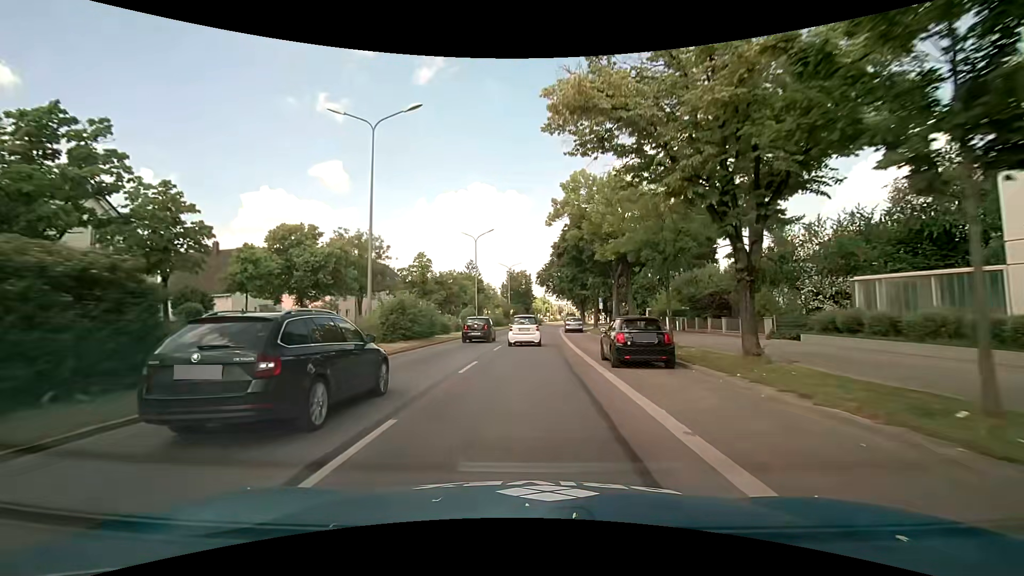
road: primary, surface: asphalt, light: Day
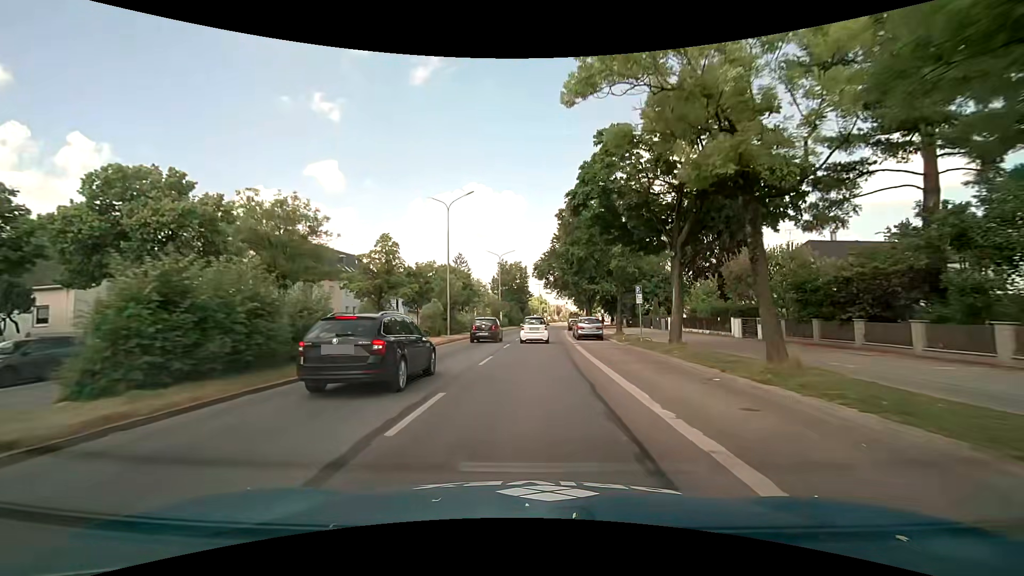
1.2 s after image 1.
(+0.1, +15.7) m; +1°
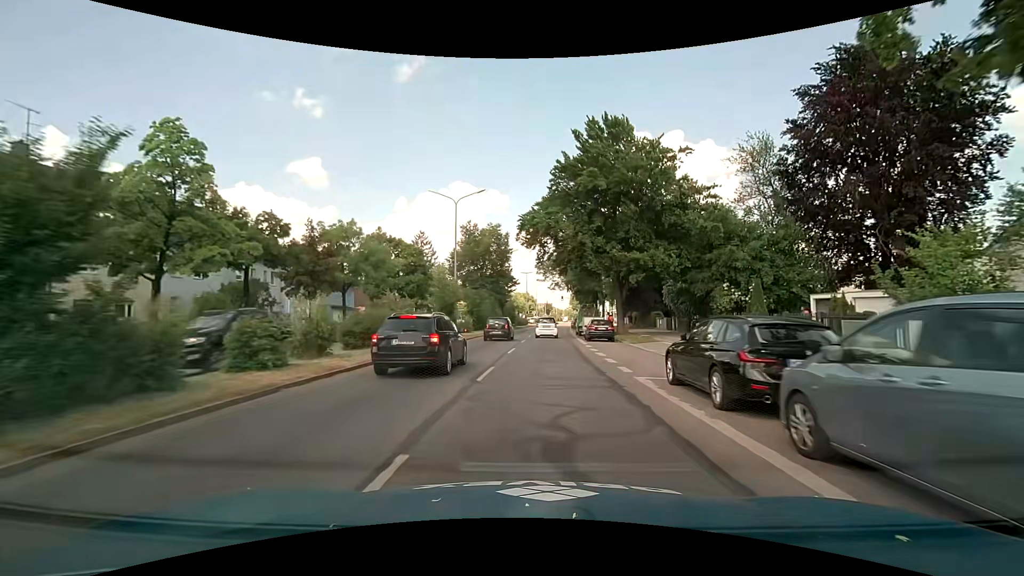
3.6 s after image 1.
(+0.3, +31.1) m; +2°
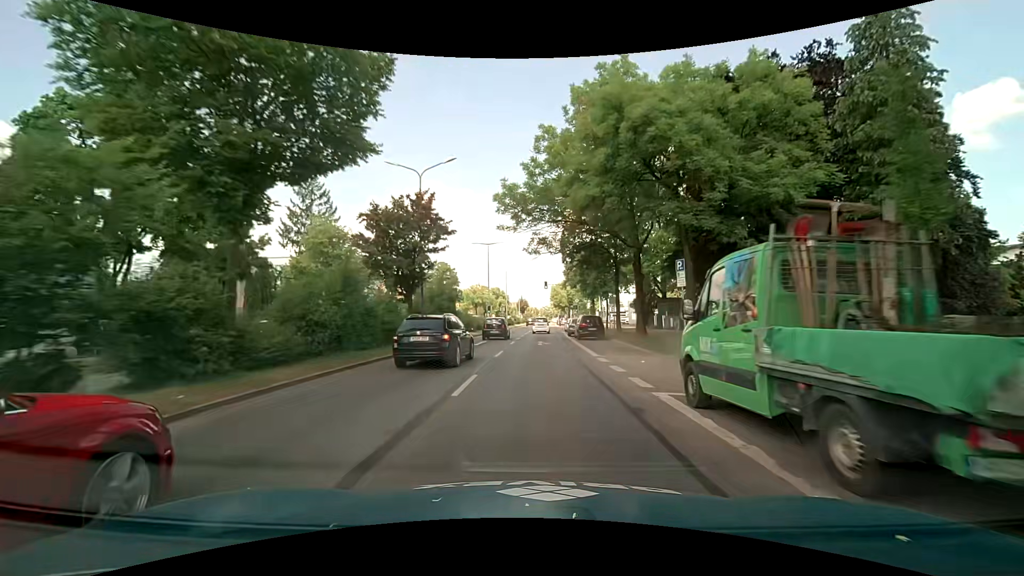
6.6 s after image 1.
(+1.3, +38.2) m; +3°
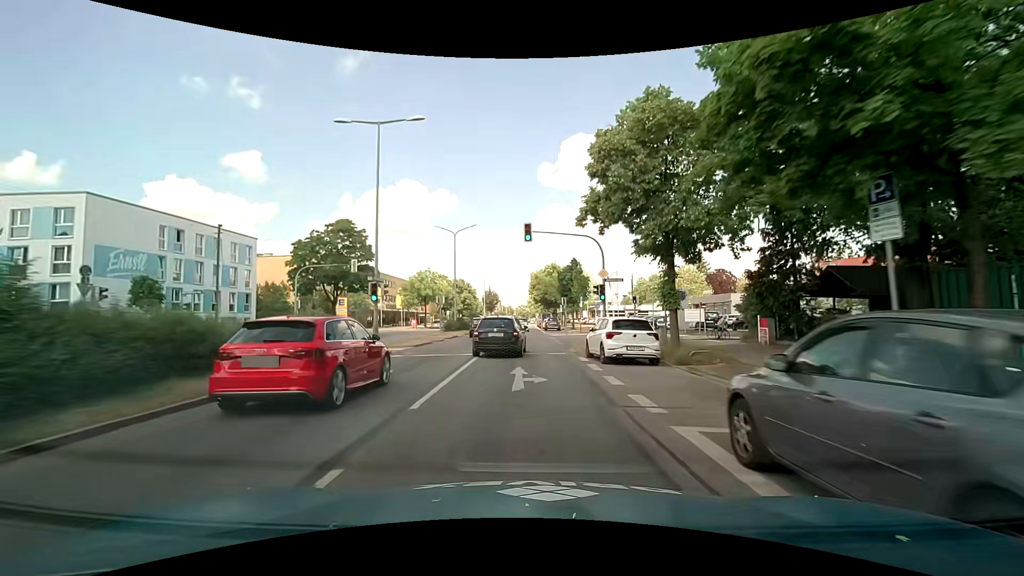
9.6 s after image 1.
(+1.1, +37.5) m; +3°
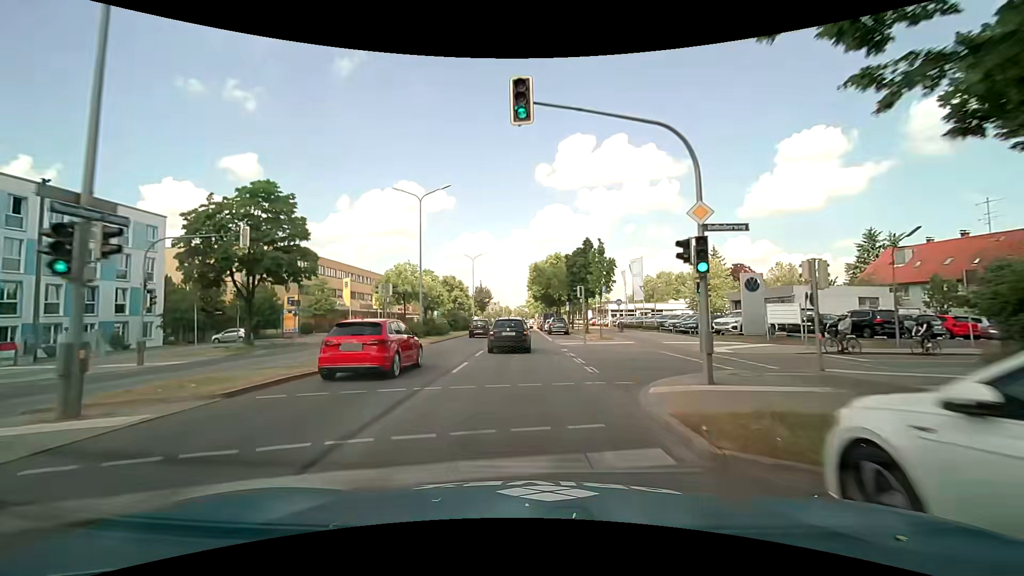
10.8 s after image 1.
(0.0, +14.8) m; 0°
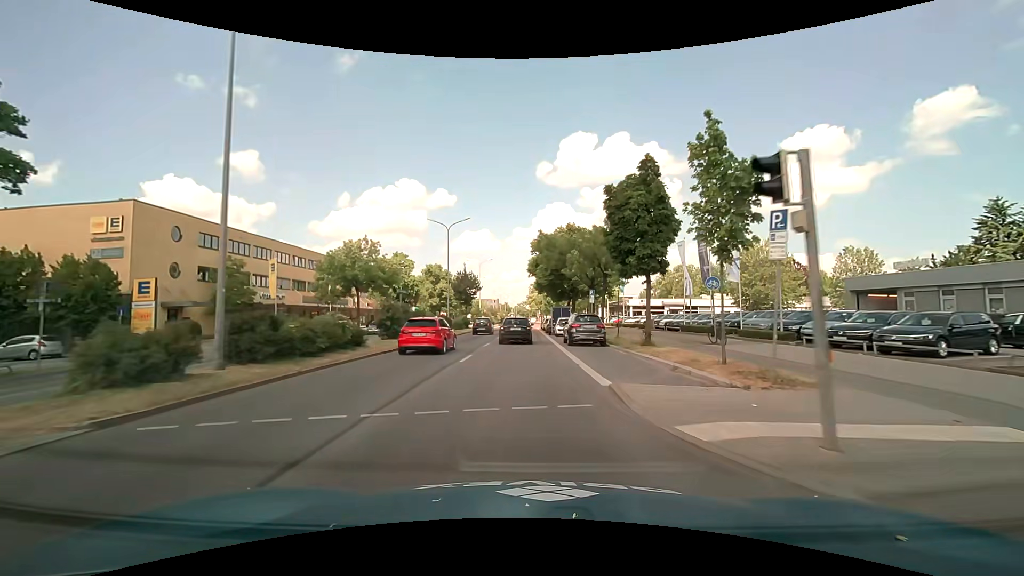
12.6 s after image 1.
(0.0, +22.0) m; 0°
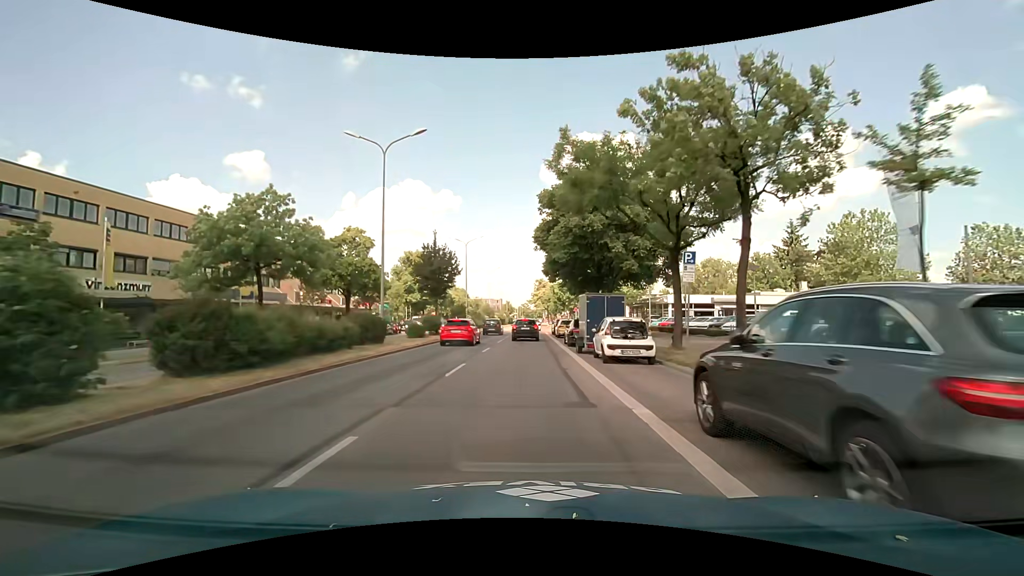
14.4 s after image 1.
(-0.1, +21.9) m; 0°
(0, +10) (0, +20) (0, +30) (0, +40) (0, +50) (0, +60) (+1, +70) (+1, +80) (+2, +90) (+2, +100) m
